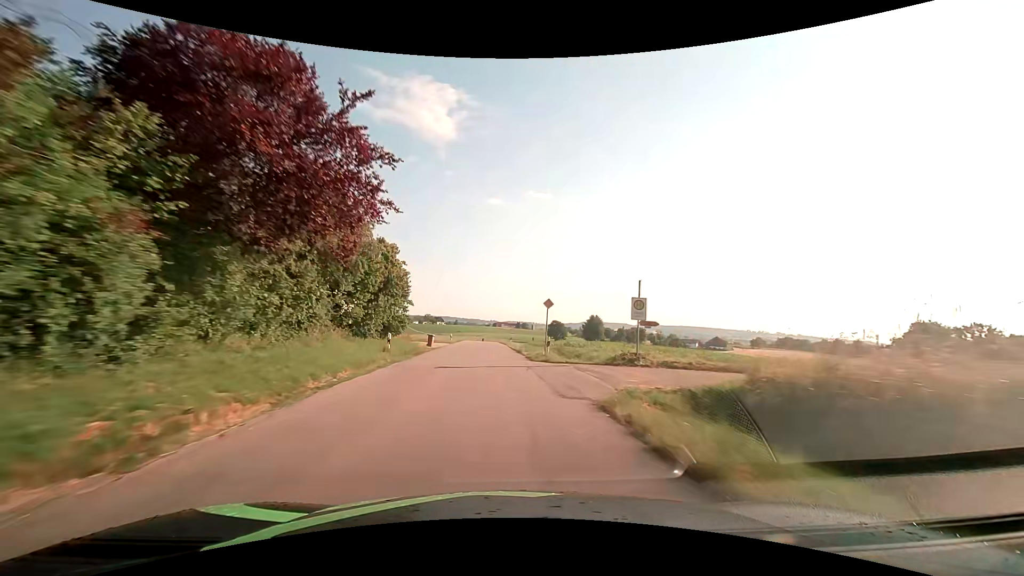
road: tertiary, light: Day
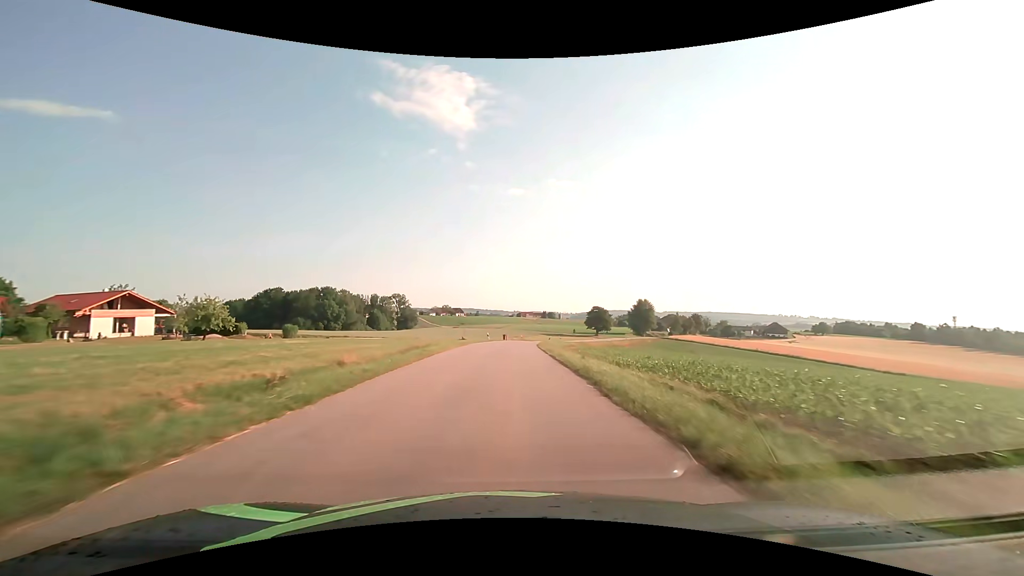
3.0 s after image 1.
(-2.5, +54.6) m; -3°
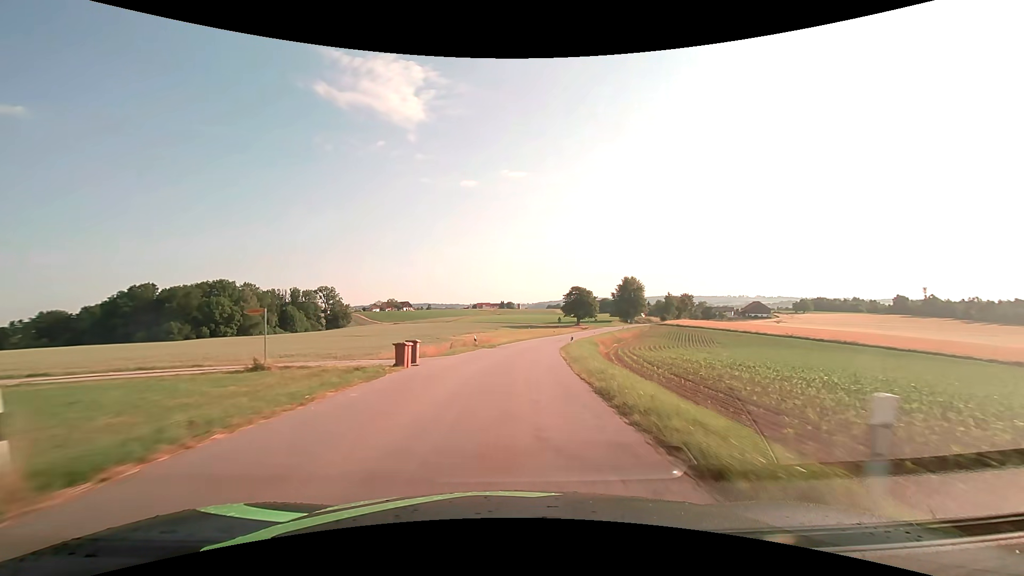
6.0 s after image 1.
(+1.6, +54.7) m; +4°
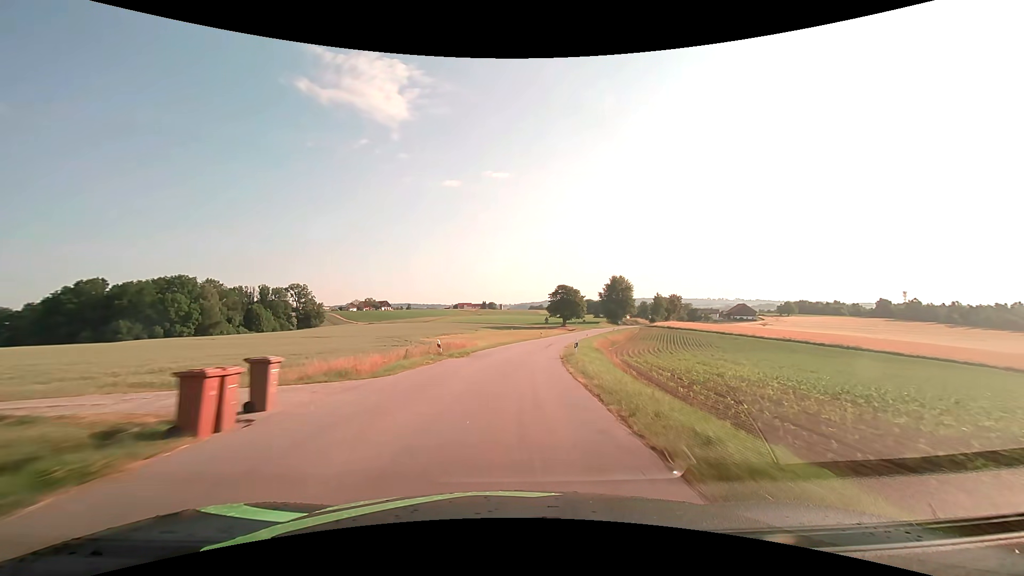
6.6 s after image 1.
(+0.2, +10.9) m; +2°
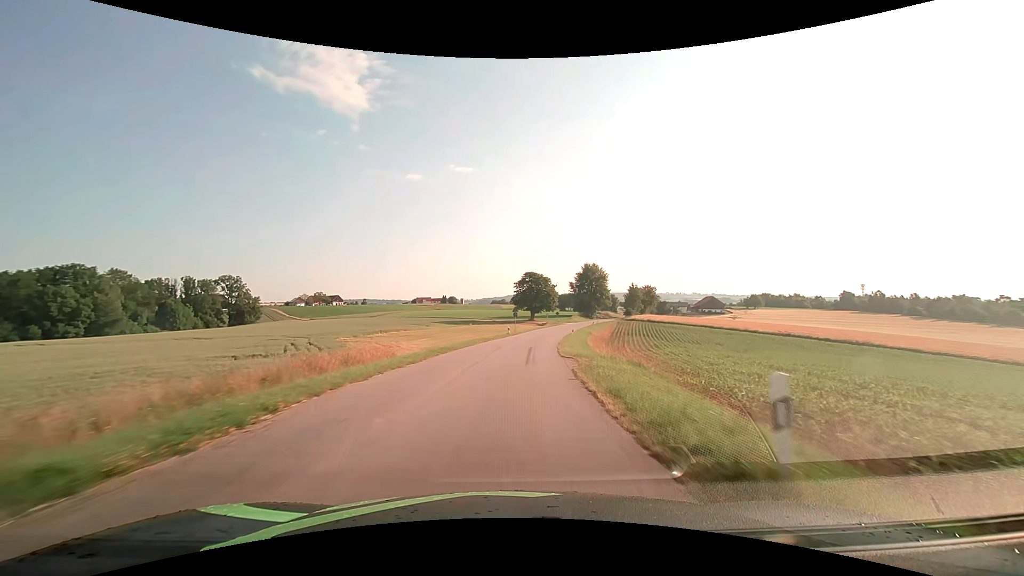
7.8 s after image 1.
(+0.9, +21.8) m; +5°
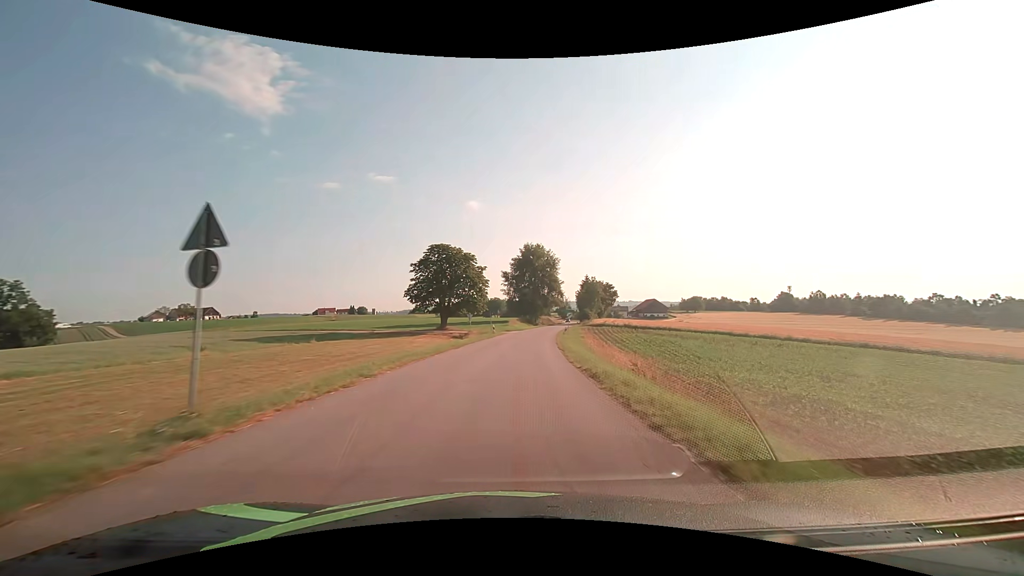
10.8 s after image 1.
(+4.1, +54.0) m; +9°
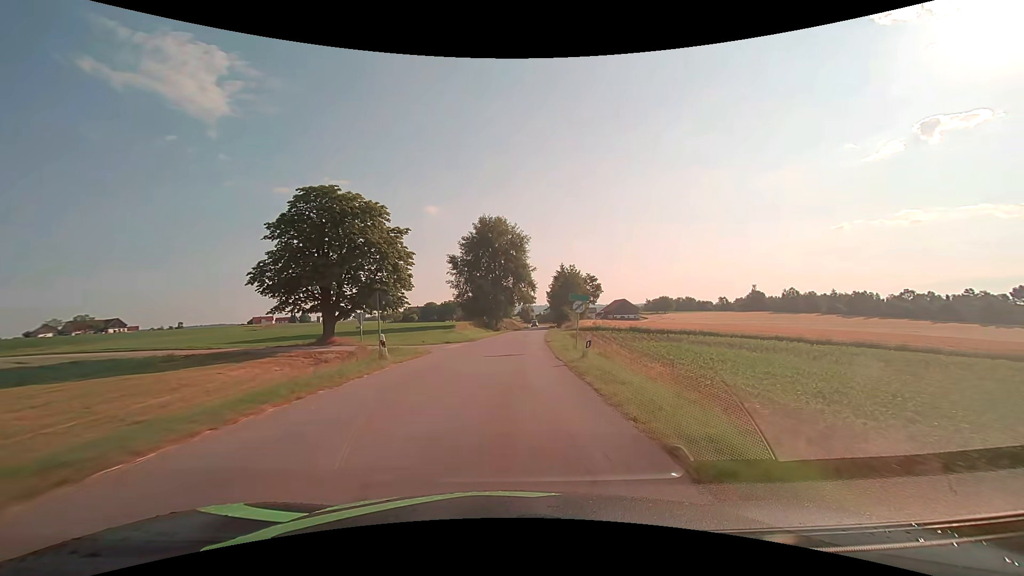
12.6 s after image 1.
(+1.5, +32.1) m; +5°
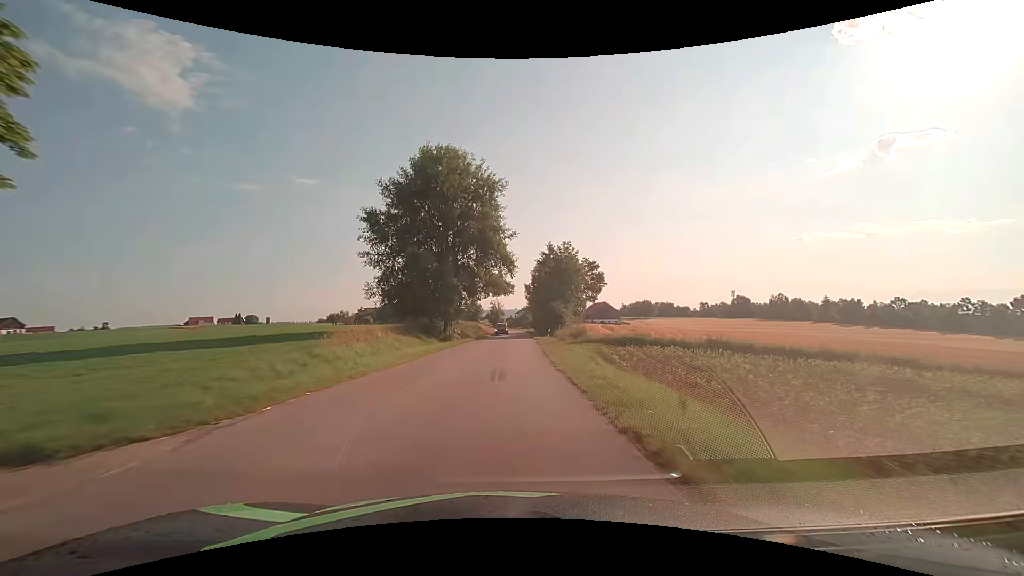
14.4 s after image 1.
(+0.9, +32.0) m; +3°
(0, +10) (0, +20) (+1, +30) (+1, +40) (+2, +50) (+2, +60) (+2, +70) (+2, +80) (+2, +90) (+3, +100) m
